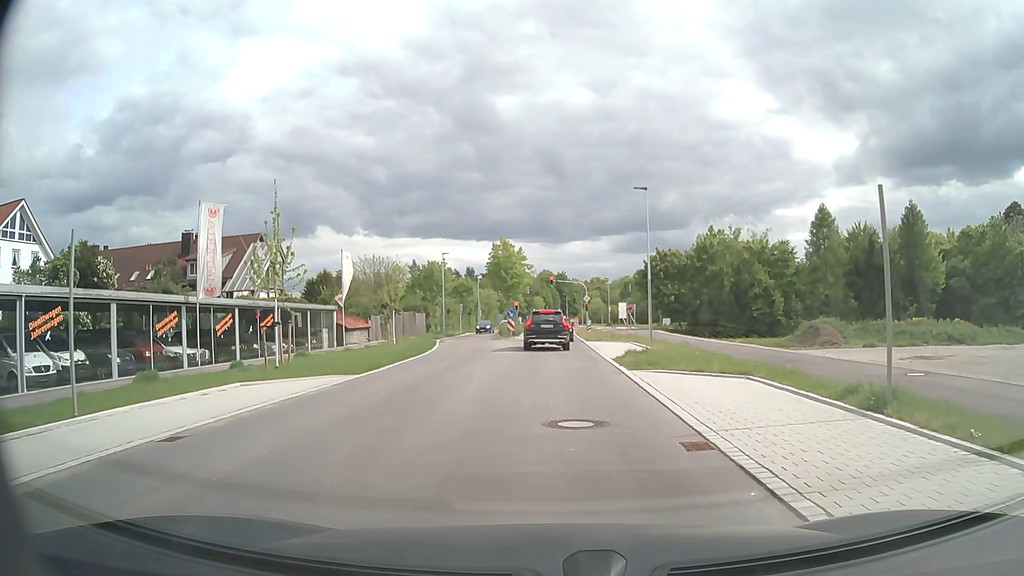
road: secondary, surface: asphalt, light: Day
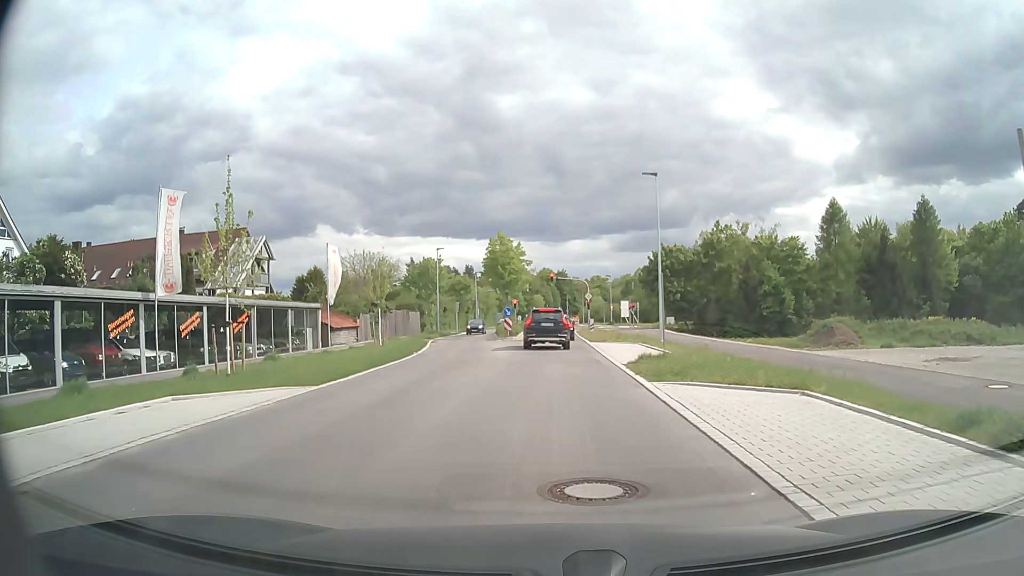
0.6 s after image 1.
(0.0, +3.4) m; -1°
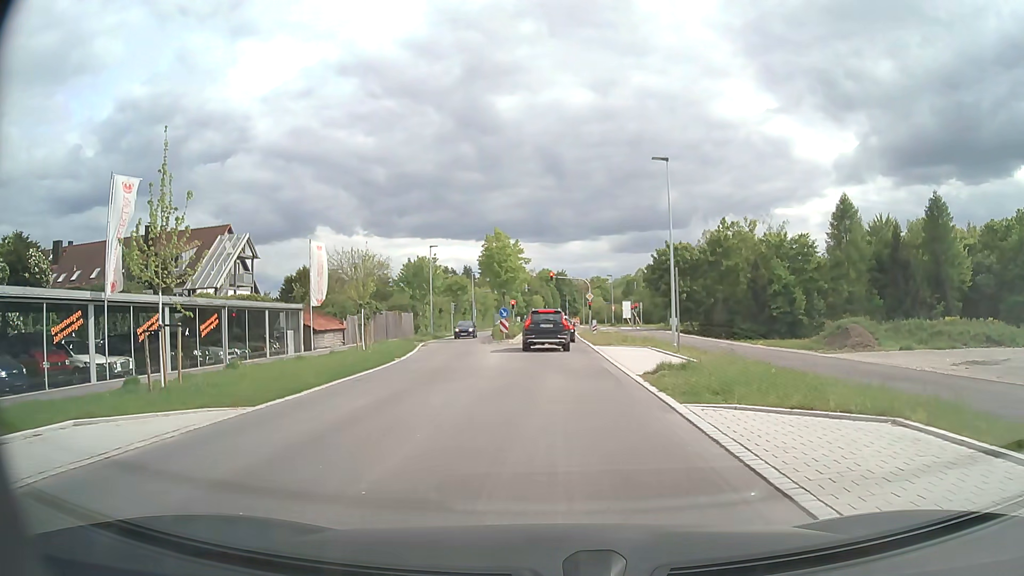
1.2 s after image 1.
(0.0, +3.4) m; 0°
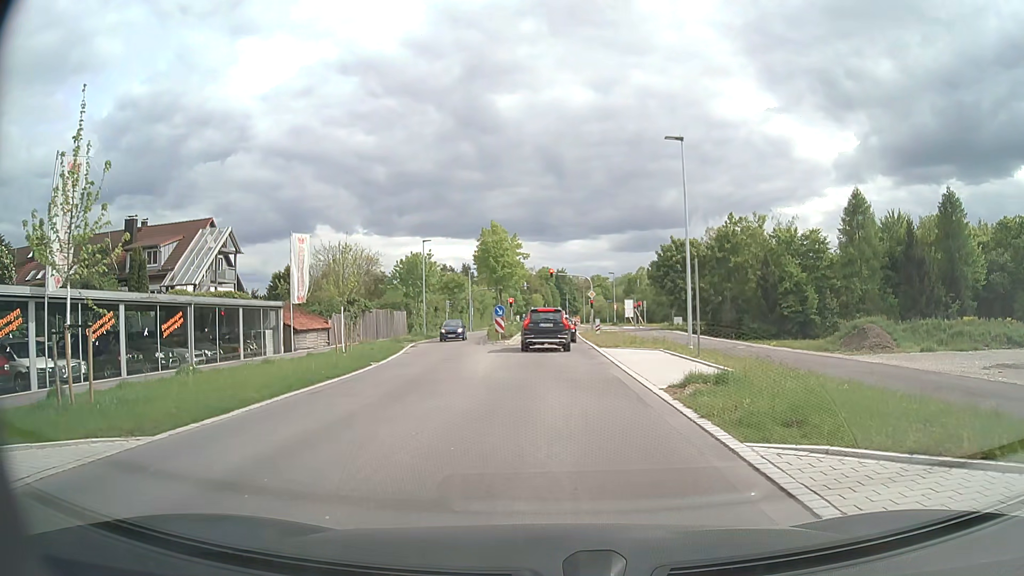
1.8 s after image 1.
(0.0, +3.3) m; 0°
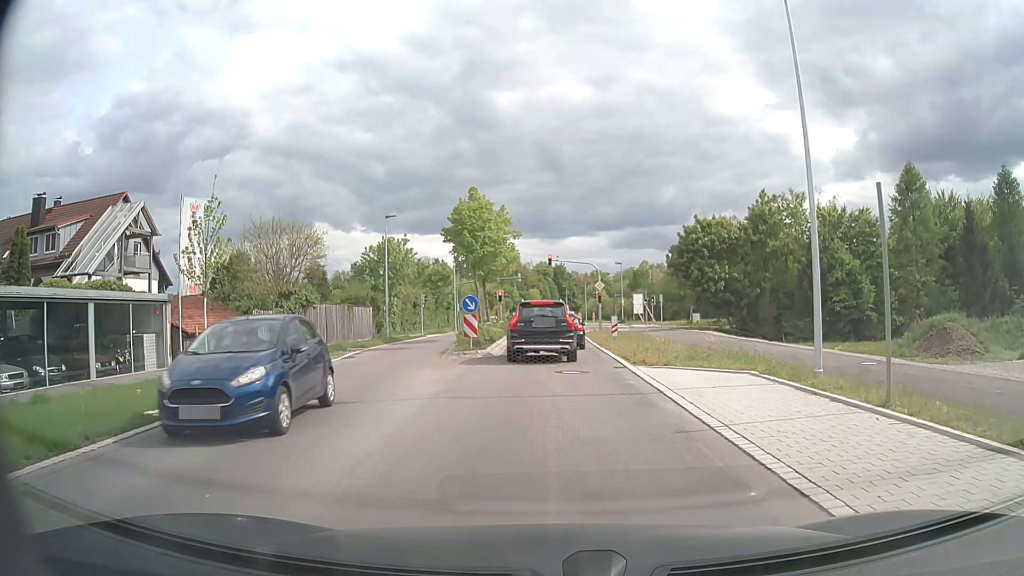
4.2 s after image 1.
(0.0, +12.4) m; 0°
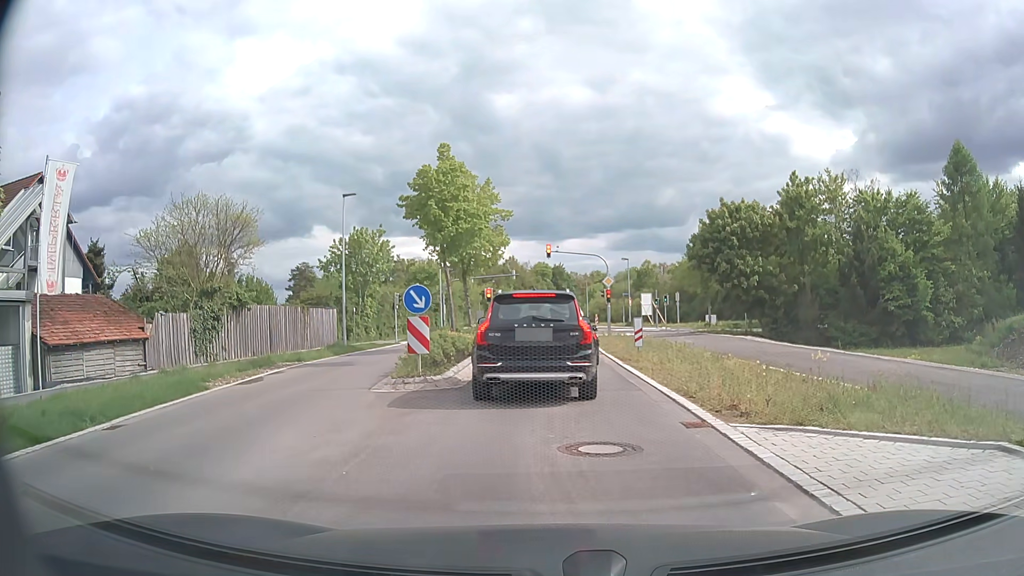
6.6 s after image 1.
(0.0, +8.9) m; 0°
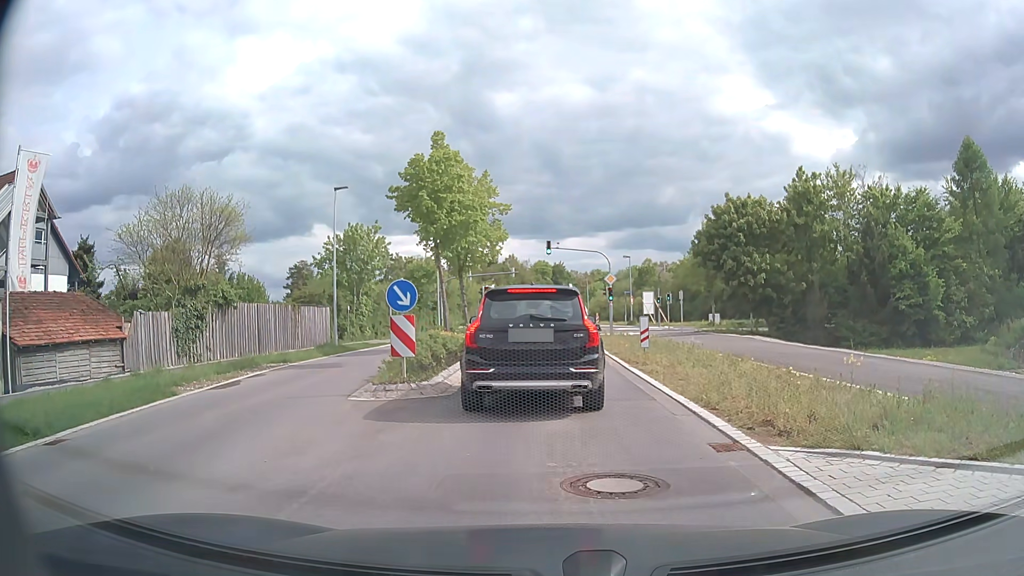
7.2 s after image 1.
(0.0, +1.5) m; 0°
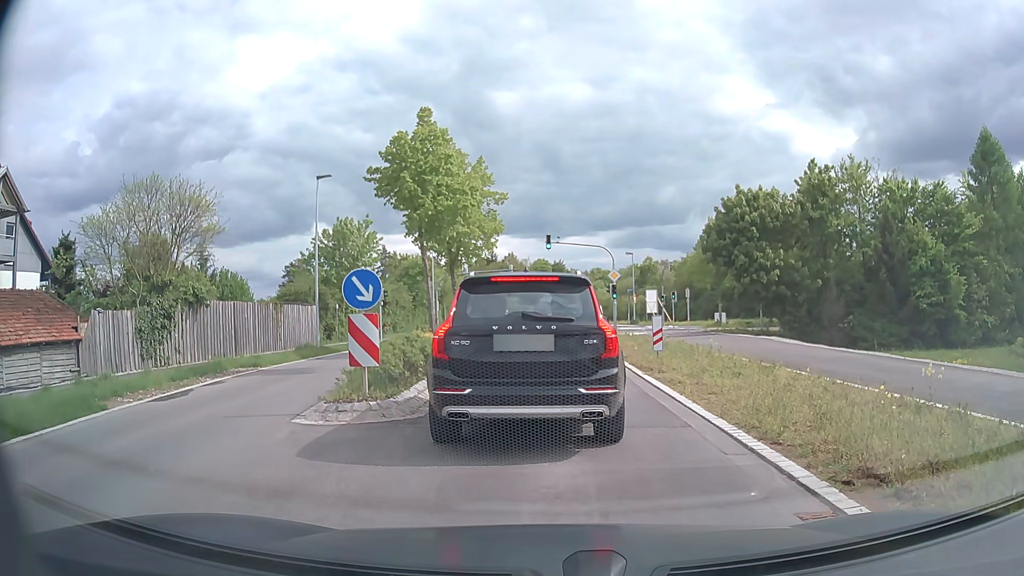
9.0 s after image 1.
(0.0, +2.6) m; -1°
(0, +10) (0, +20) (0, +30) (+1, +40) (+1, +50) (+1, +60) (+1, +70) (+1, +80) (+1, +90) (+1, +100) m
